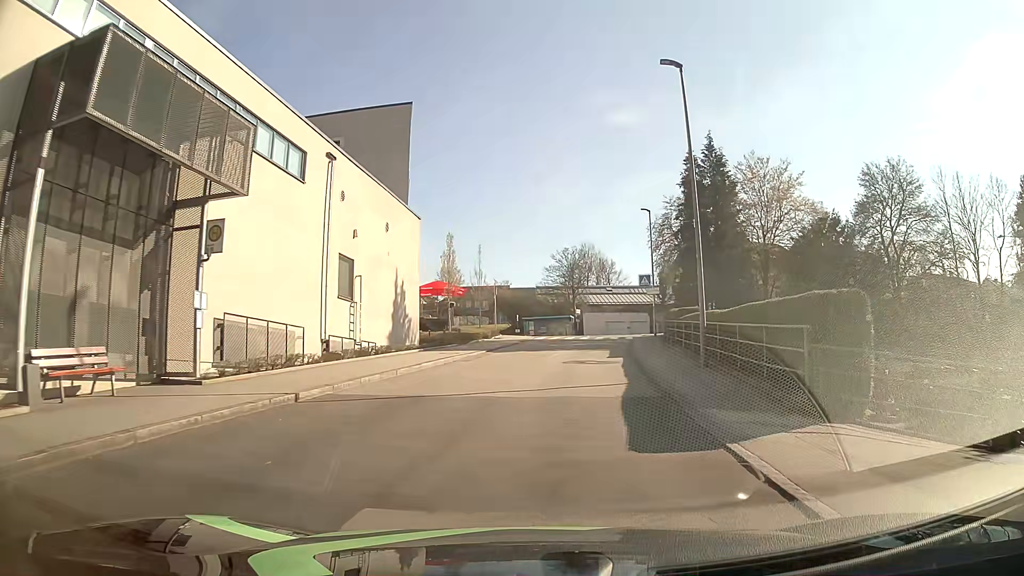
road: unclassified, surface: asphalt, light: Day
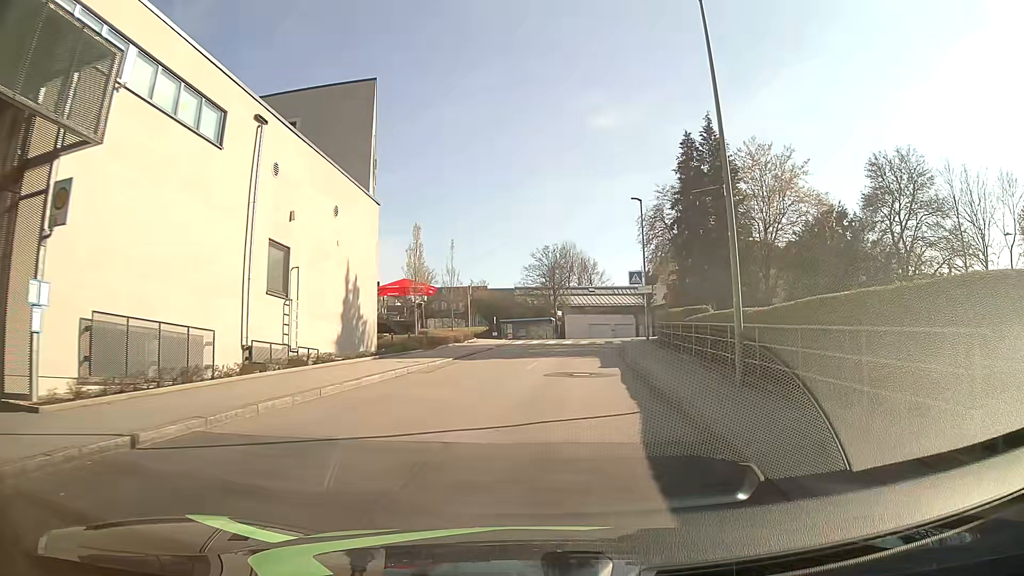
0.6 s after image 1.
(+0.1, +4.6) m; +2°
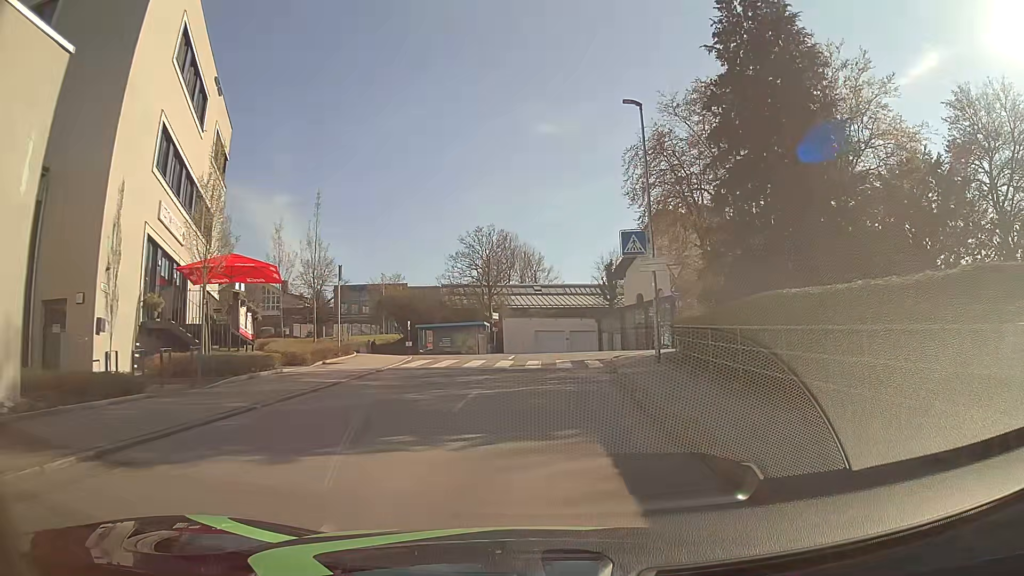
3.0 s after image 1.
(+1.0, +18.4) m; +6°
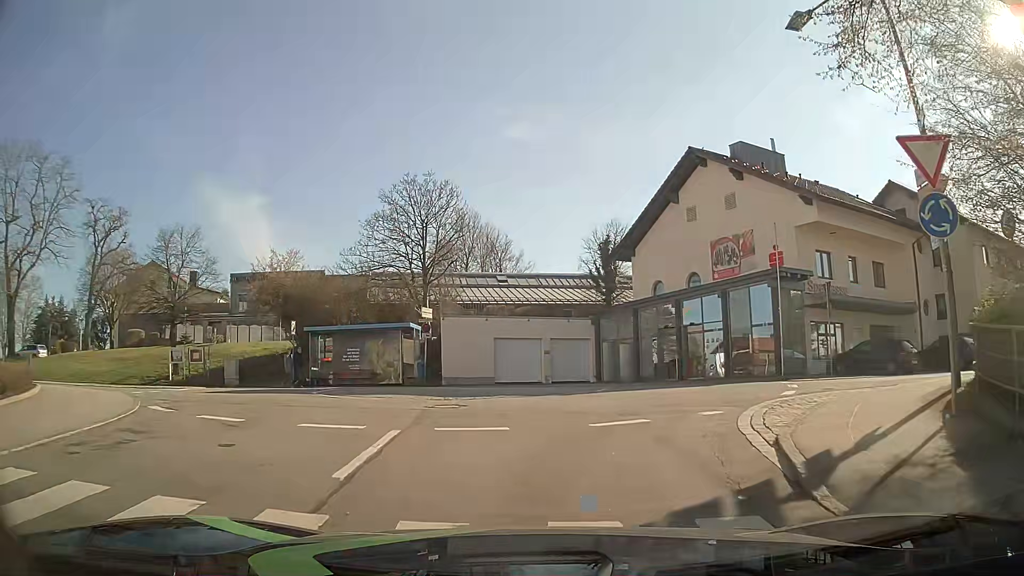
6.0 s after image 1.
(+0.2, +20.0) m; +2°
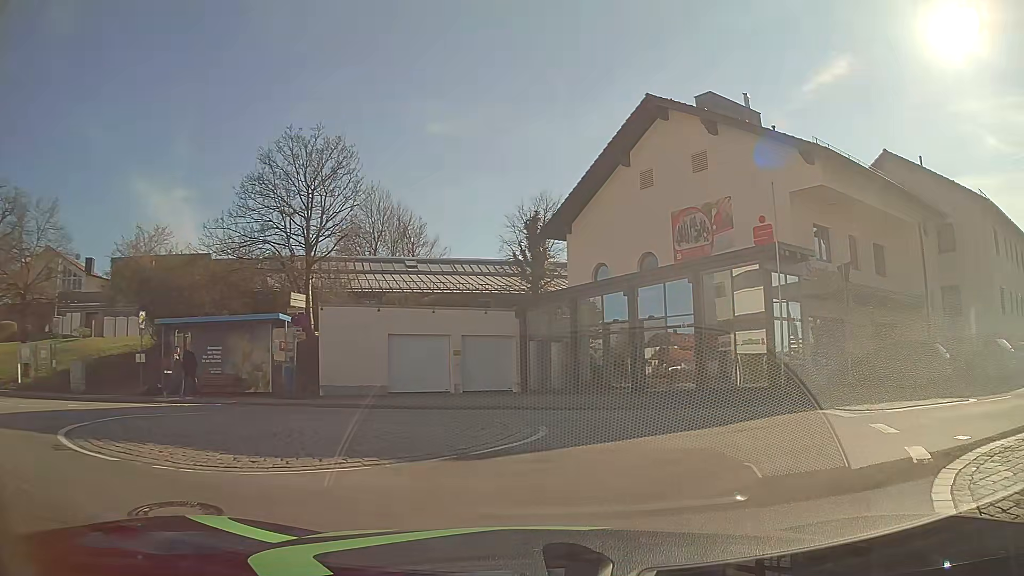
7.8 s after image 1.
(+0.3, +7.6) m; +6°
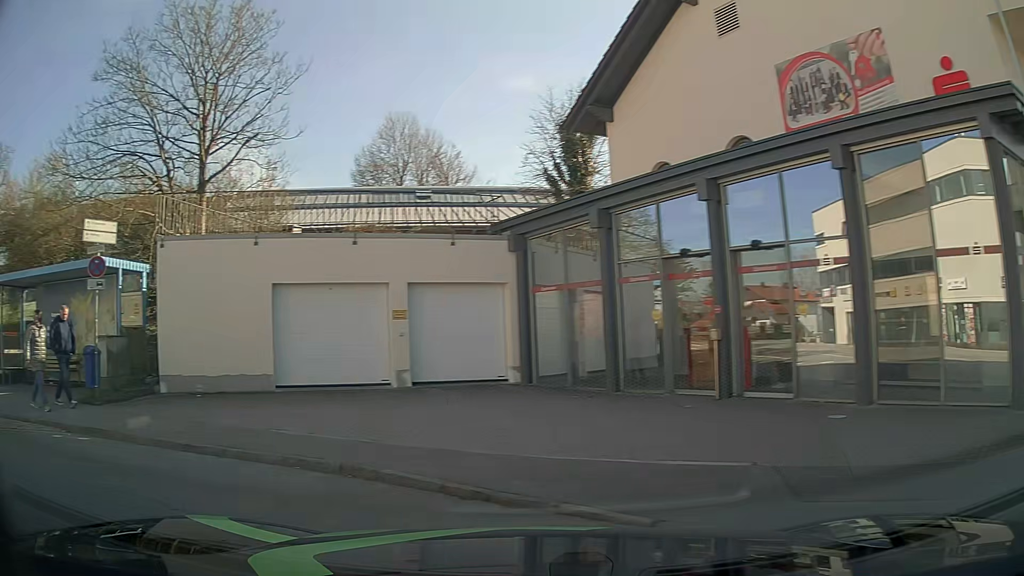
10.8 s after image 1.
(+2.2, +11.7) m; -5°
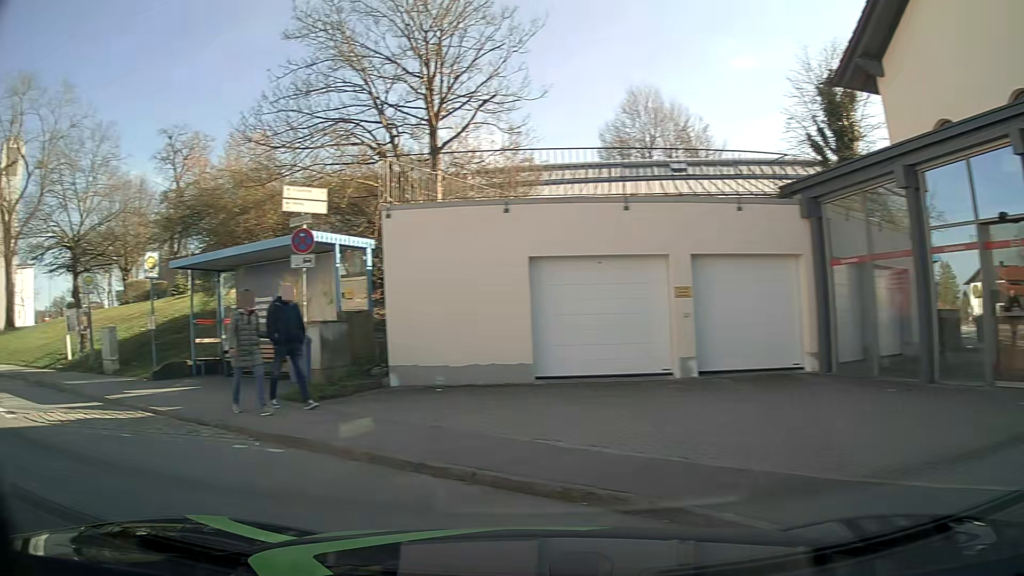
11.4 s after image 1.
(-0.4, +2.2) m; -20°
